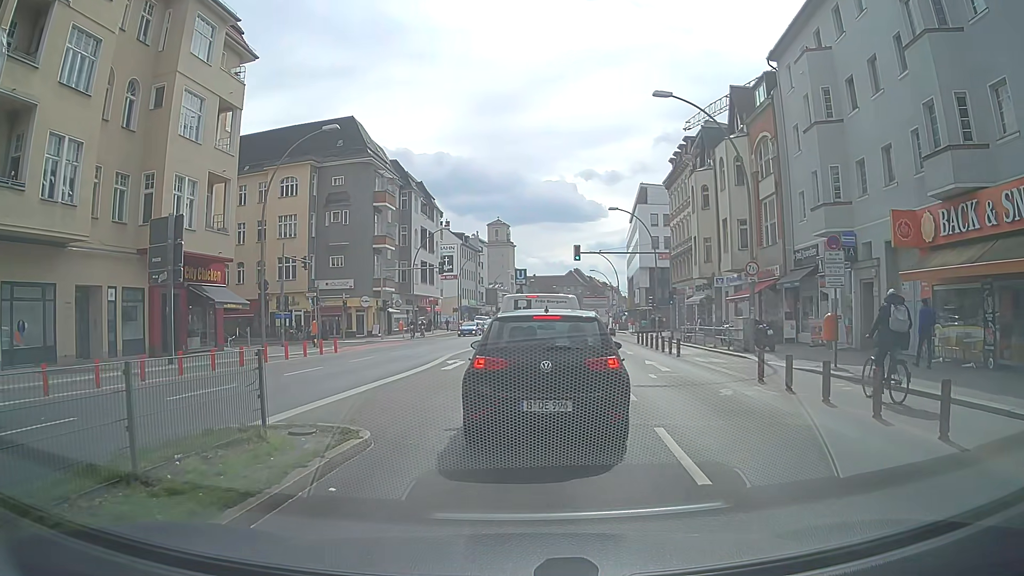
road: primary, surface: asphalt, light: Day
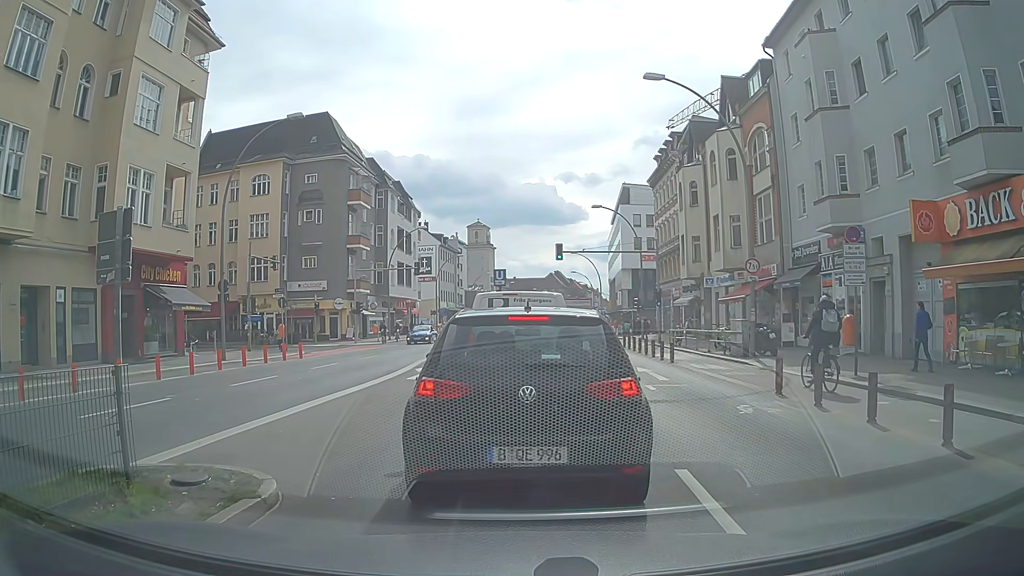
(0.0, +2.1) m; 0°
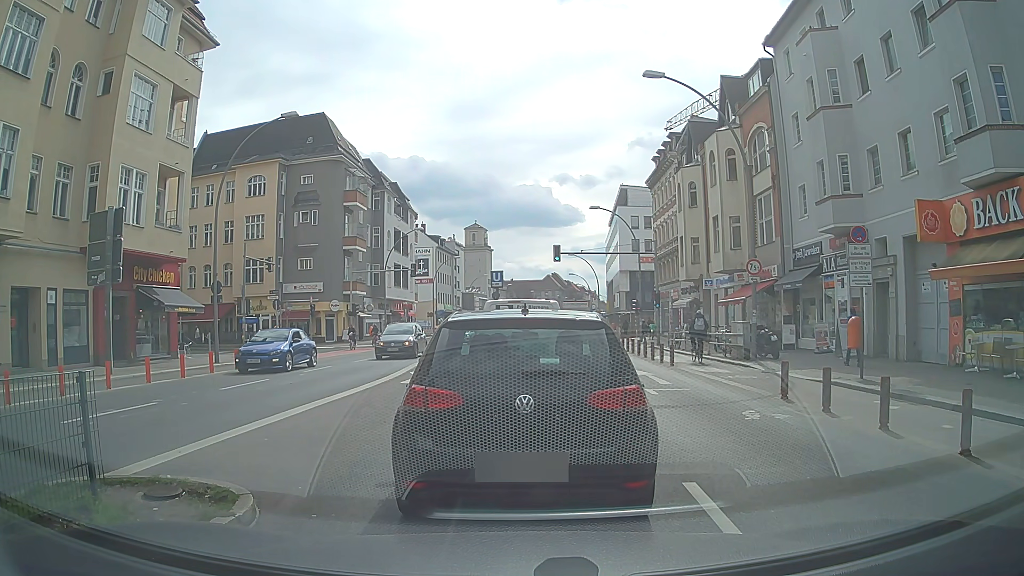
(0.0, +0.5) m; 0°
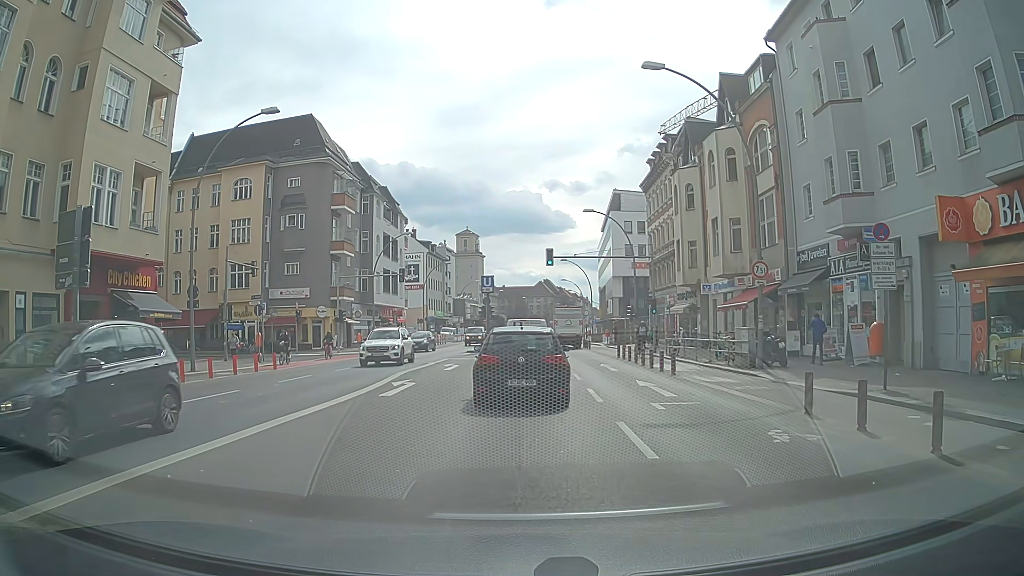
(0.0, +1.8) m; +3°
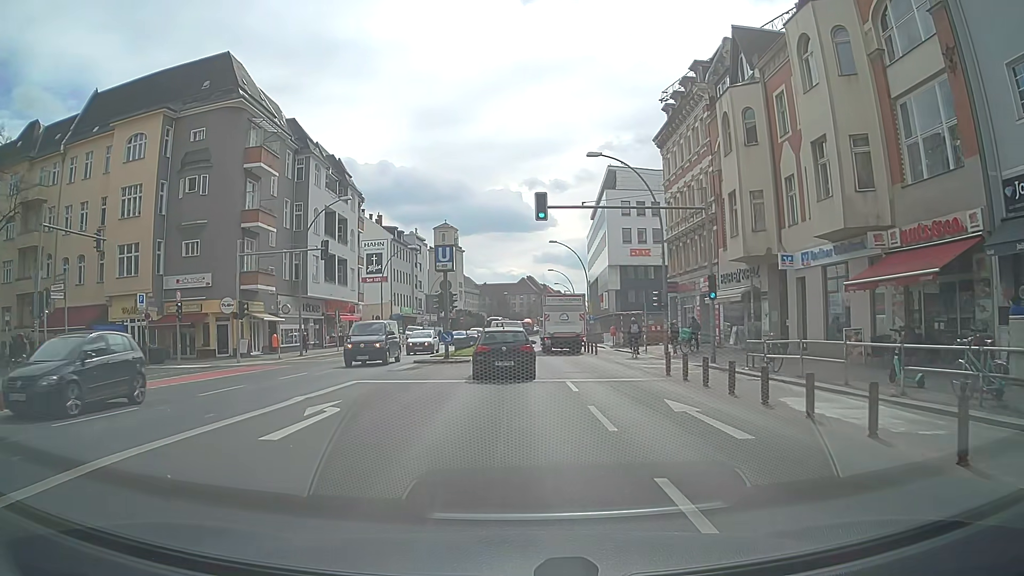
(+0.1, +16.8) m; 0°
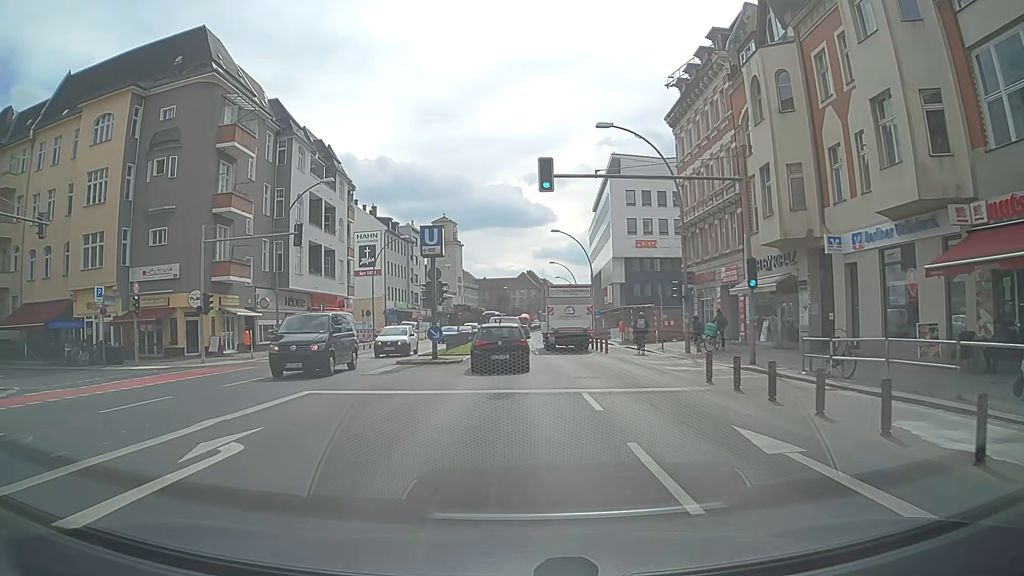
(0.0, +4.4) m; 0°
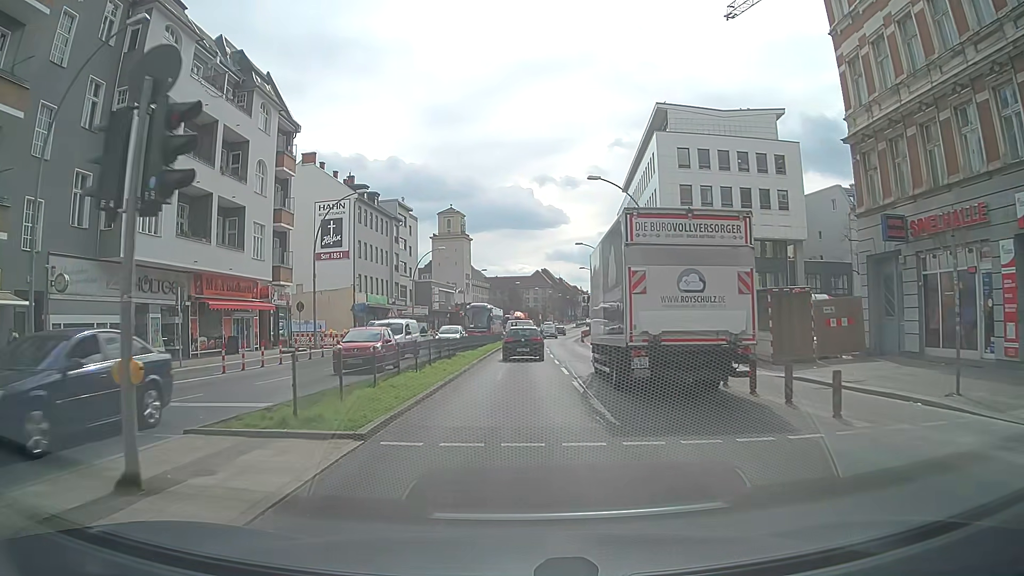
(-0.1, +23.9) m; -1°
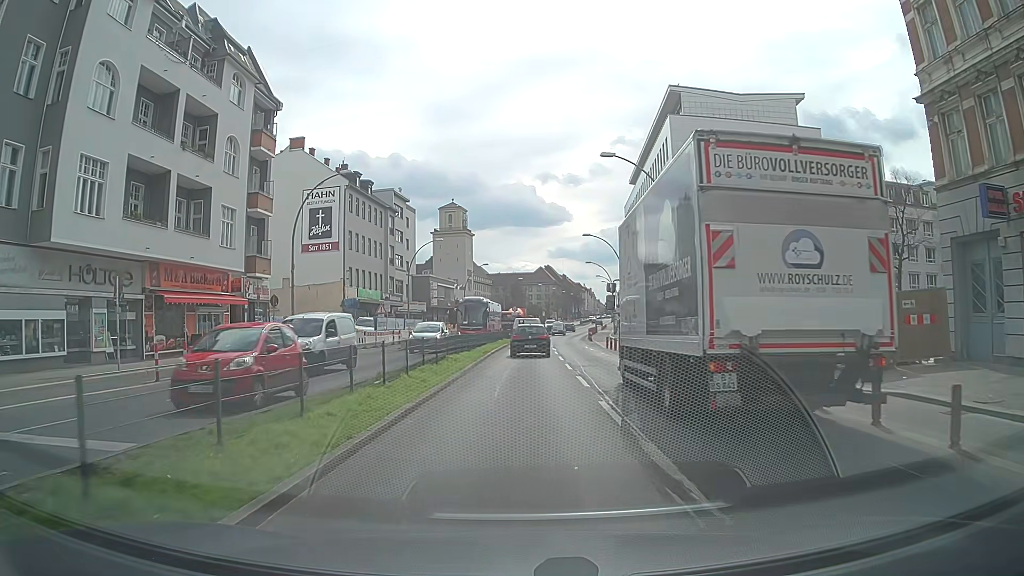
(-0.1, +5.1) m; 0°
(0, +10) (0, +20) (0, +30) (0, +40) (+2, +50) (+3, +60) (+4, +70) (+5, +80) (+6, +90) (+7, +100) m
